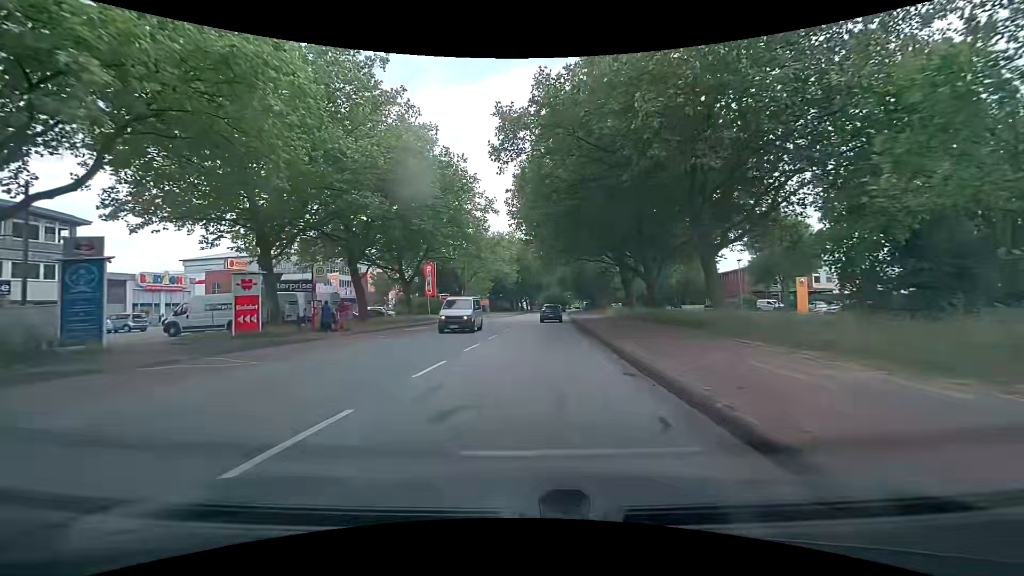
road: secondary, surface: asphalt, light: Day
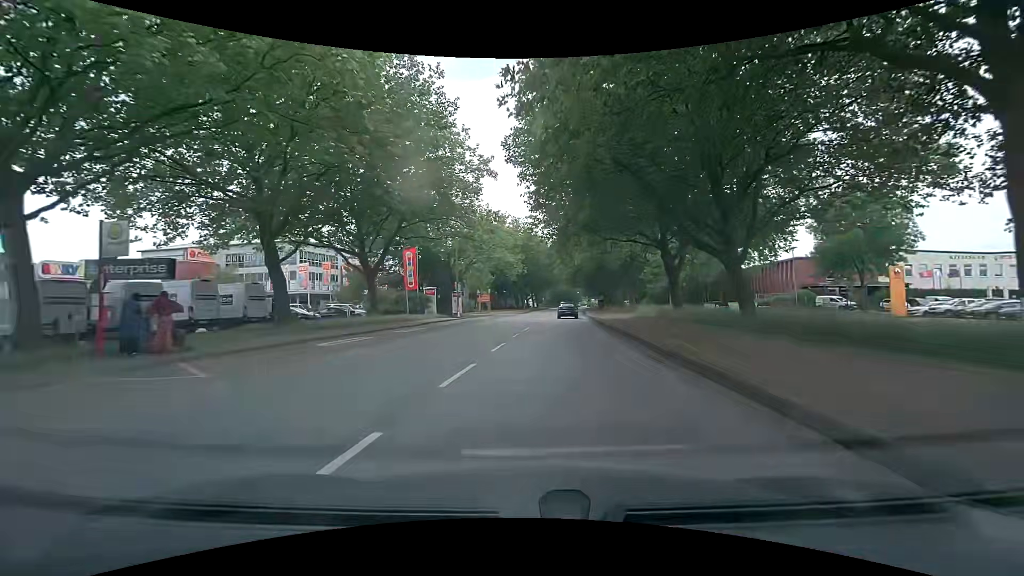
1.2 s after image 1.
(+0.1, +13.4) m; 0°
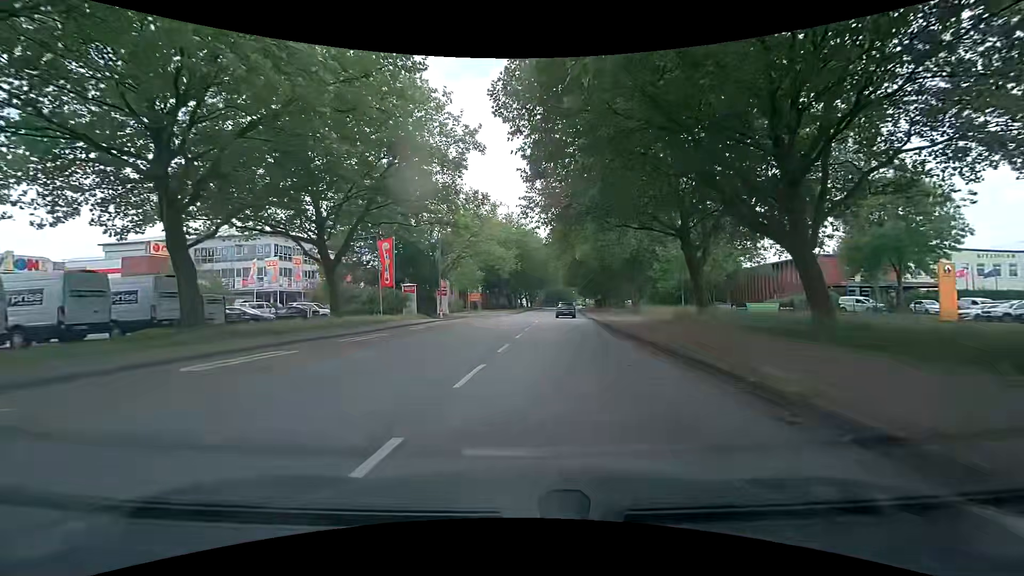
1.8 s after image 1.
(+0.1, +6.2) m; 0°
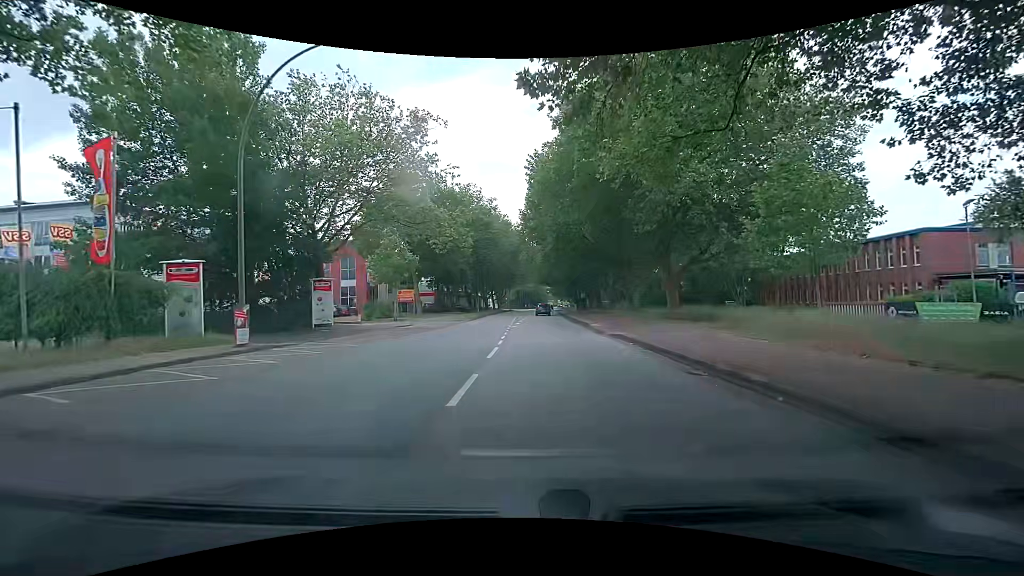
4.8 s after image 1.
(+1.2, +24.9) m; +5°
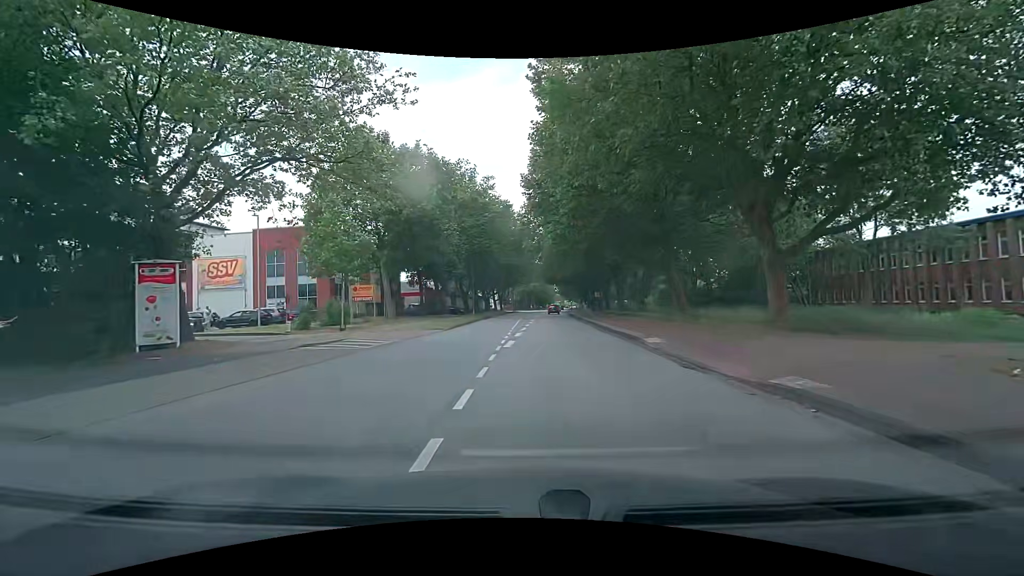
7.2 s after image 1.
(-0.1, +13.4) m; 0°
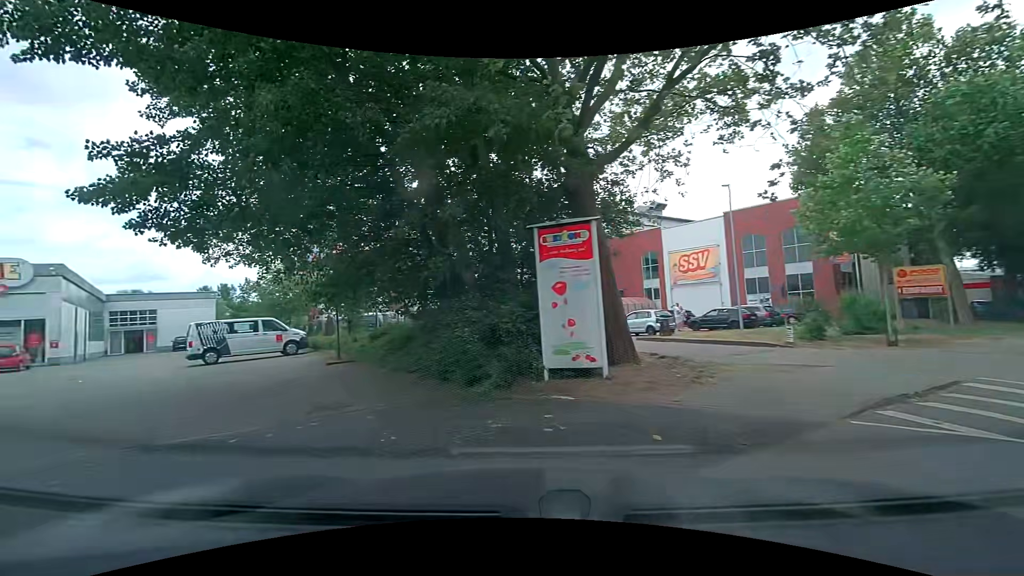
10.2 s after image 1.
(-4.1, +10.0) m; -55°
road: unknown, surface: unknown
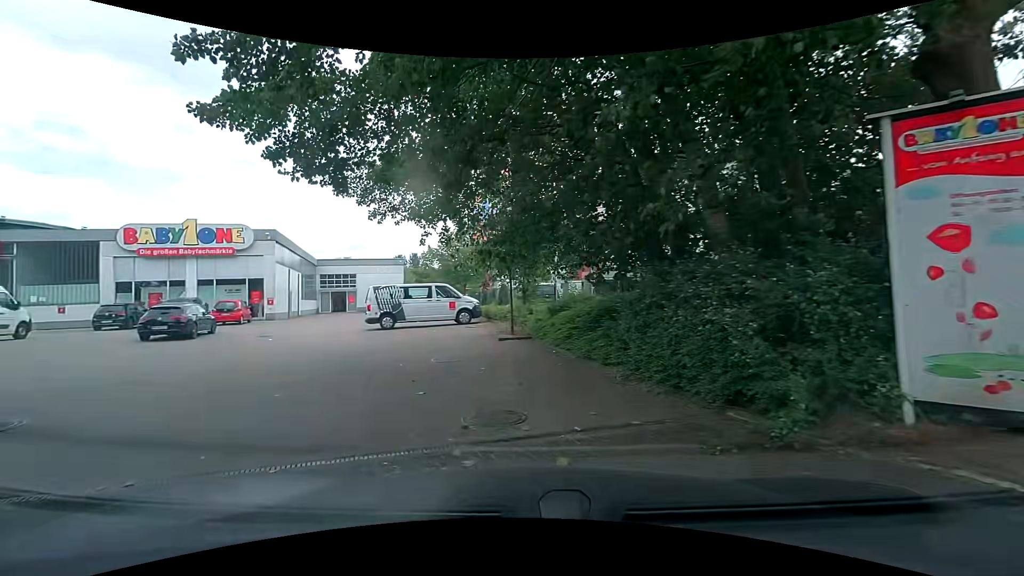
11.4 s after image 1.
(-0.5, +3.8) m; -19°
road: service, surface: paving_stones
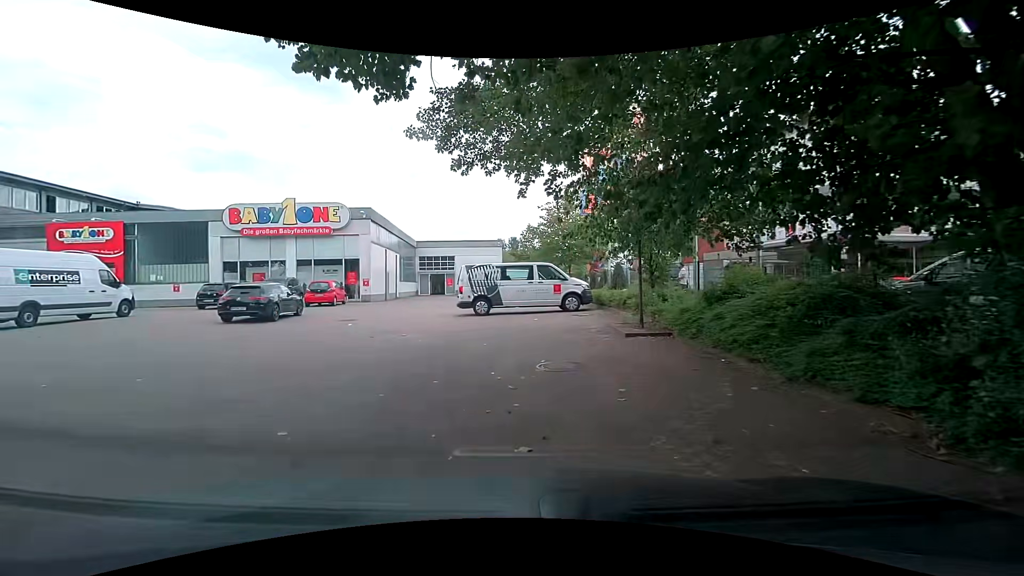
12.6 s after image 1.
(-0.3, +3.7) m; -9°
